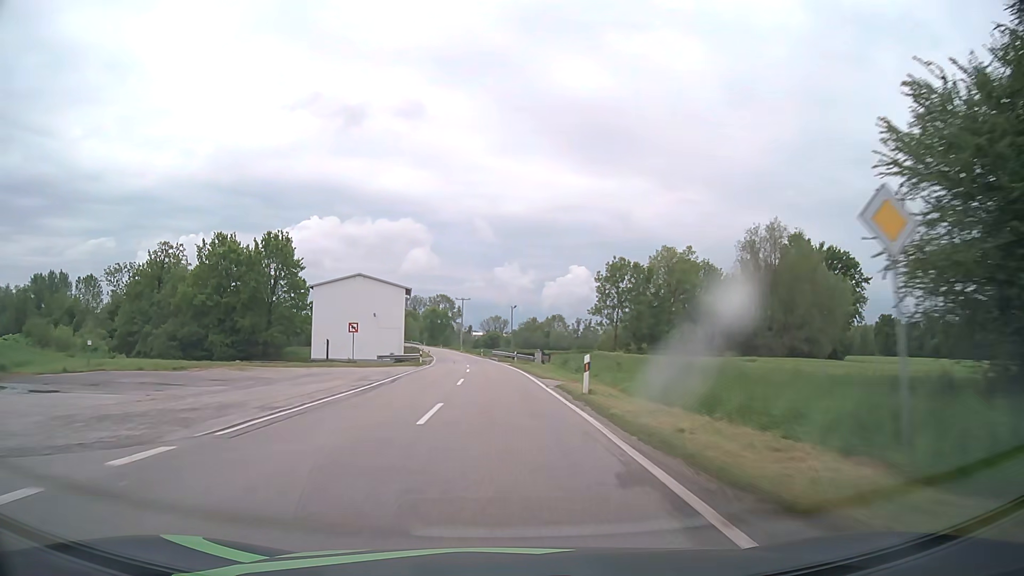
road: tertiary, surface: asphalt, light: Day
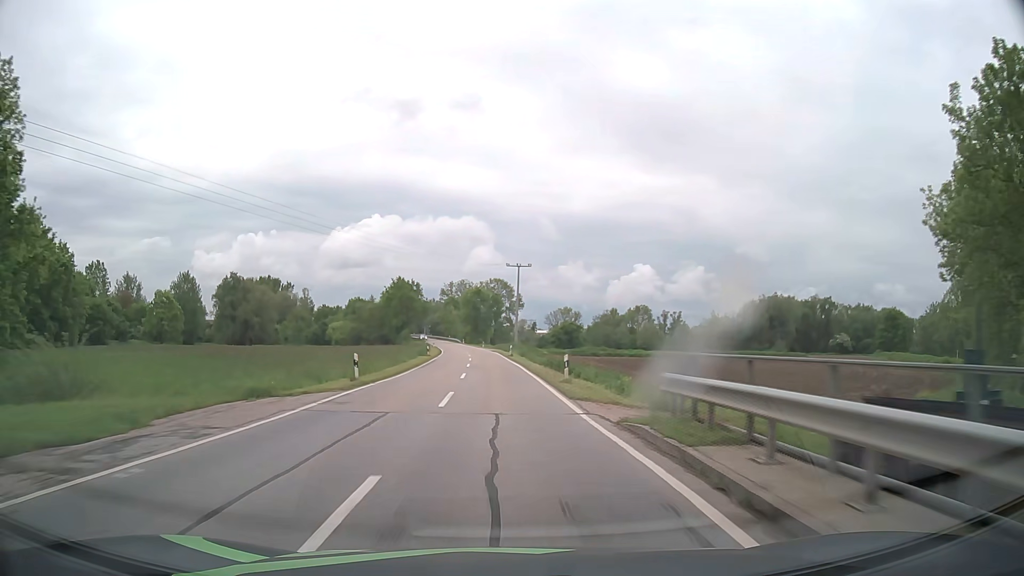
(-3.1, +69.1) m; -6°
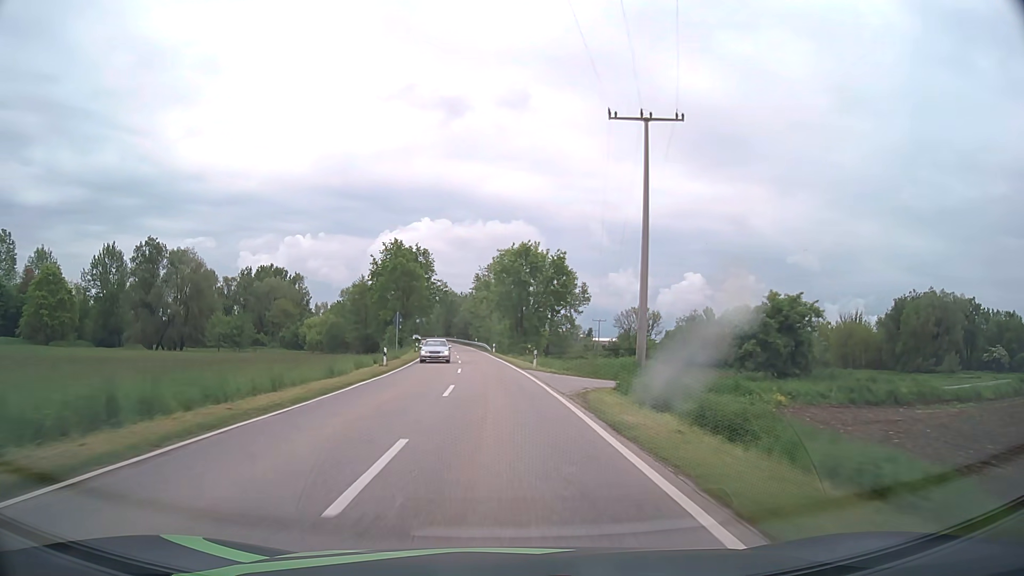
(-2.4, +70.0) m; -4°
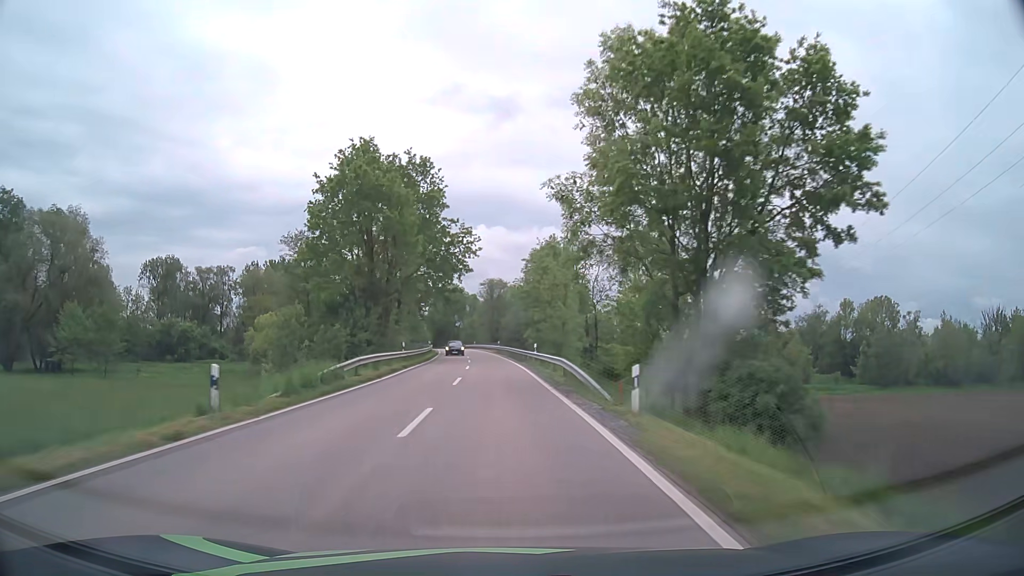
(-2.4, +56.2) m; -5°
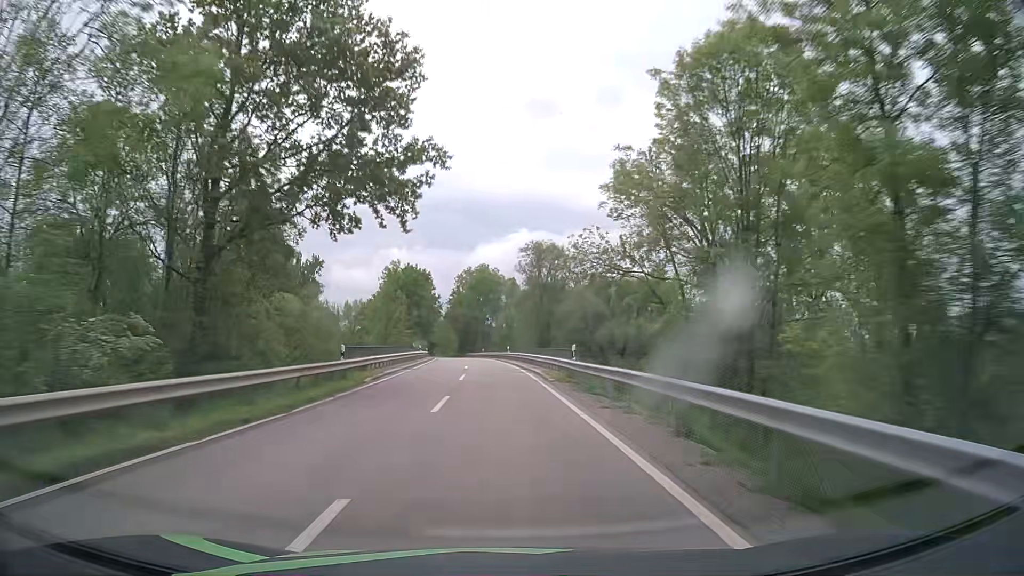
(-1.8, +56.4) m; -4°
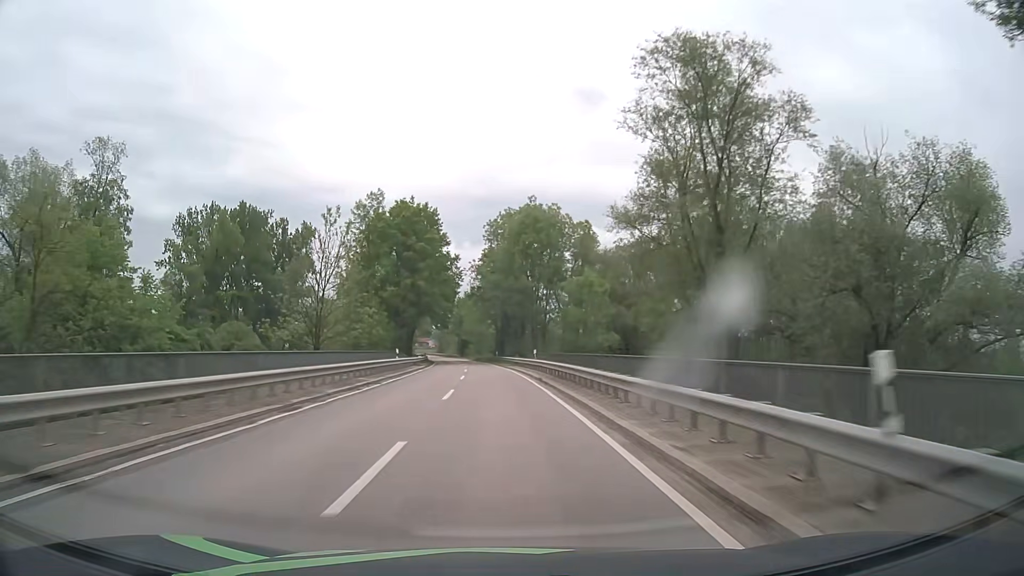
(-2.1, +56.5) m; -4°
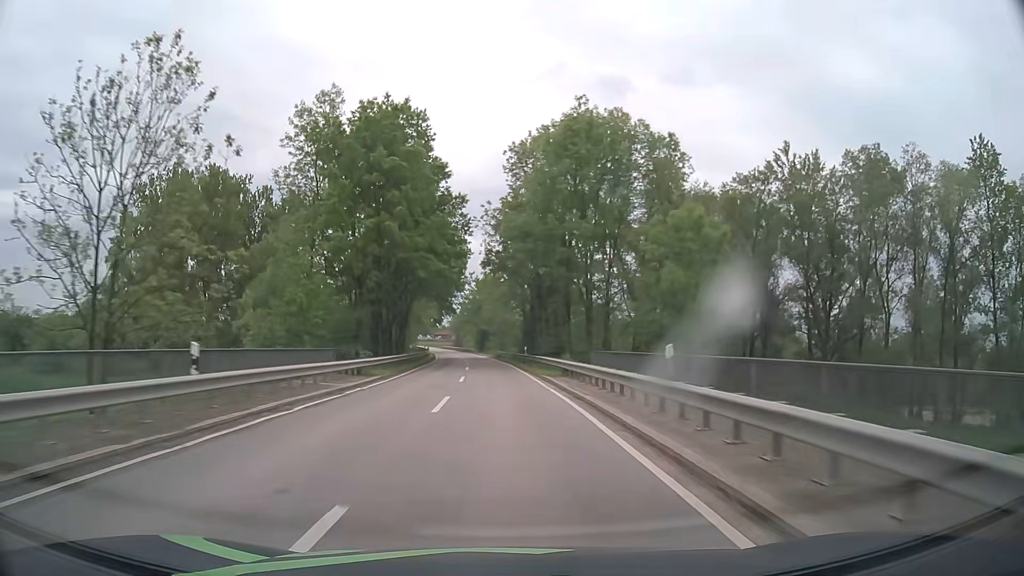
(-0.6, +28.4) m; -2°
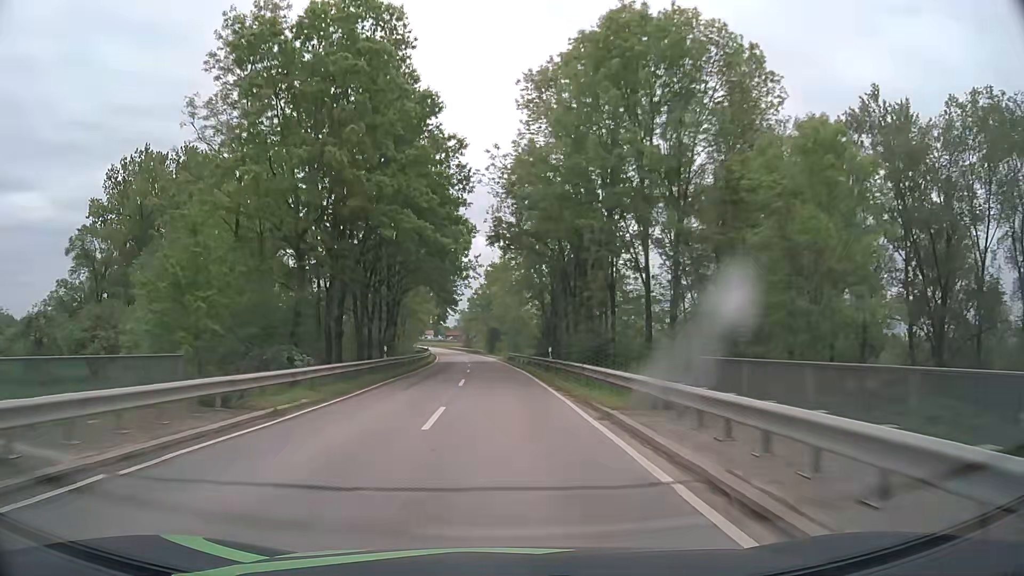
(-0.1, +14.3) m; -1°
(0, +10) (0, +20) (-1, +30) (-1, +40) (-2, +50) (-2, +60) (-3, +70) (-4, +80) (-5, +90) (-6, +100) m
